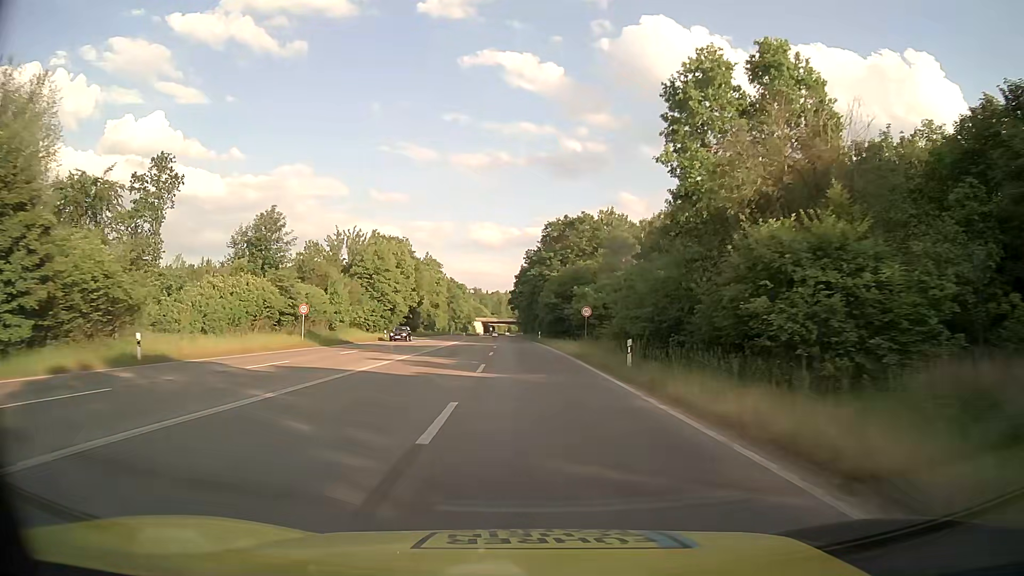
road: secondary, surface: asphalt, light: Day
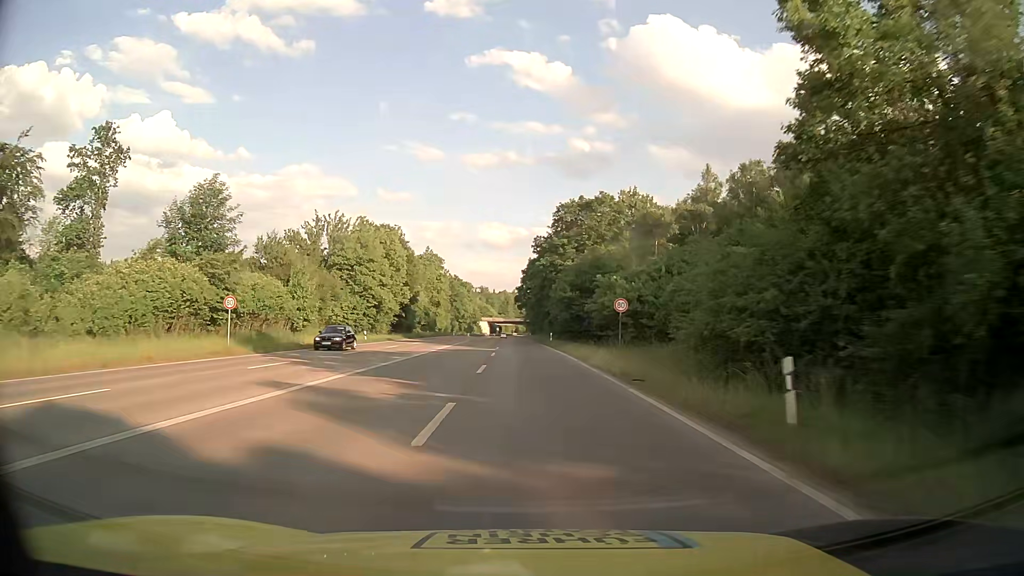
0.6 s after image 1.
(0.0, +12.2) m; -1°
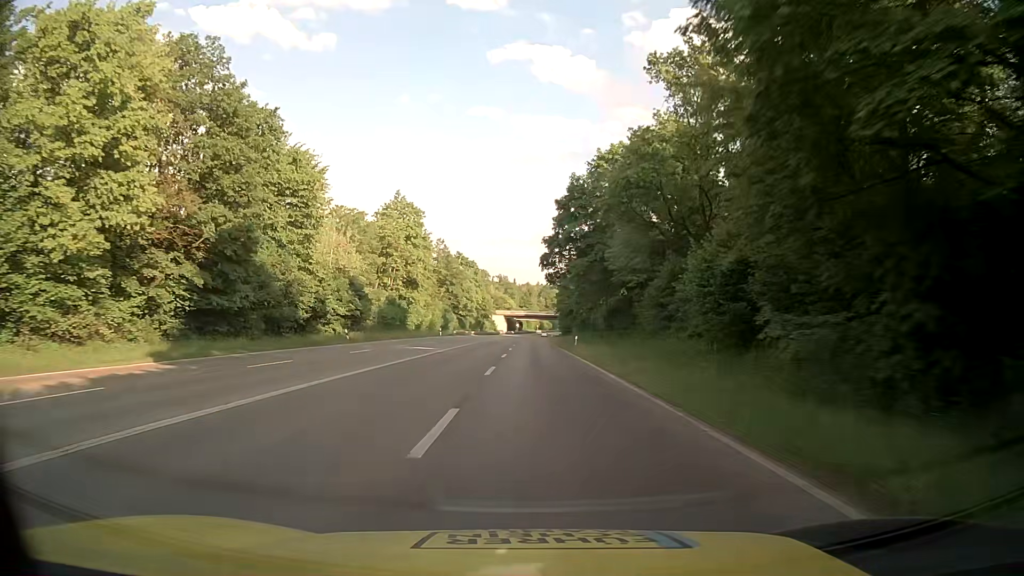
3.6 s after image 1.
(-1.3, +61.1) m; -2°
(0, +10) (0, +20) (0, +30) (0, +40) (0, +50) (0, +60) (+1, +70) (+1, +80) (+1, +90) (+1, +100) m
